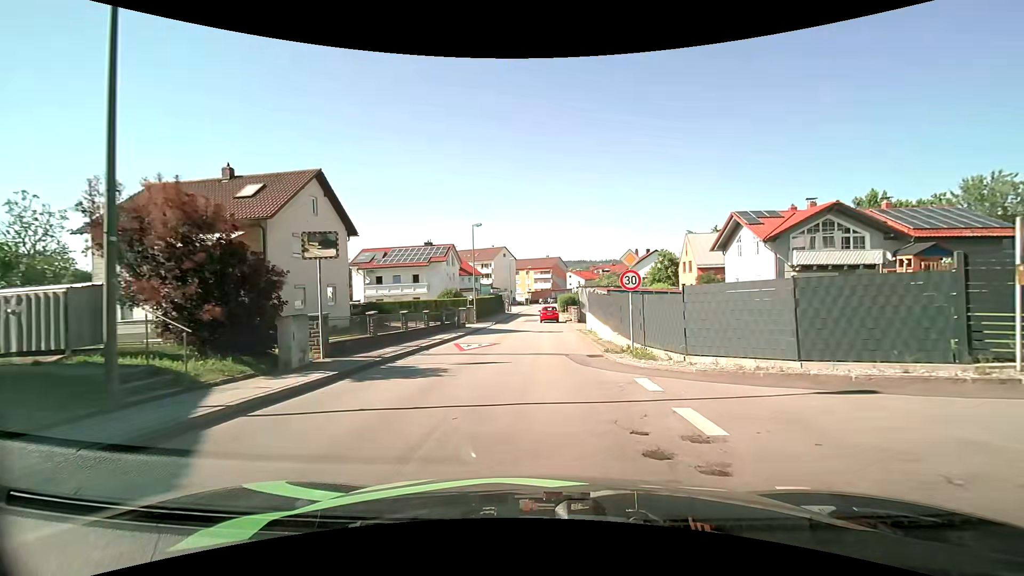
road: unclassified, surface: asphalt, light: Day
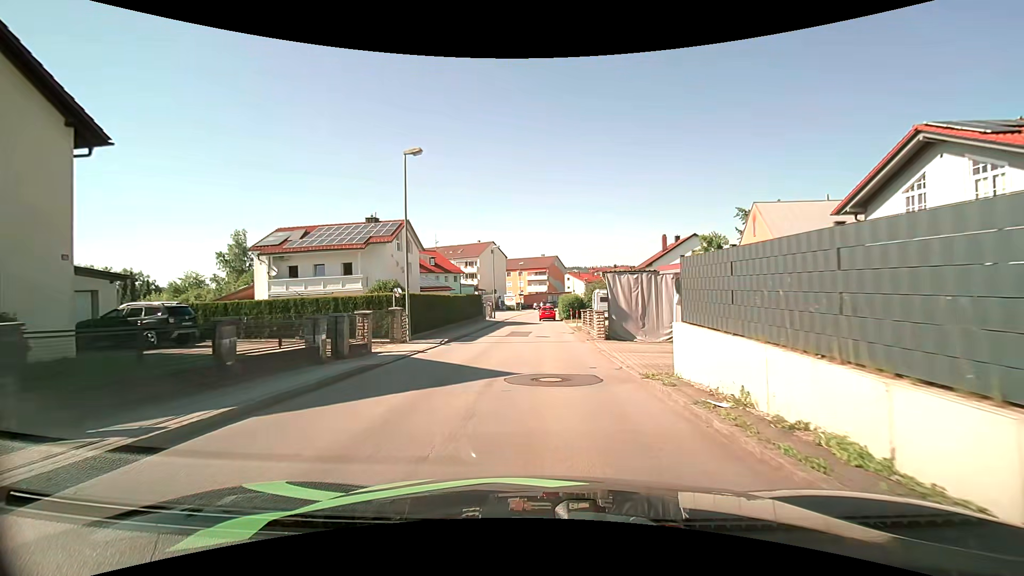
(+0.2, +19.9) m; +1°
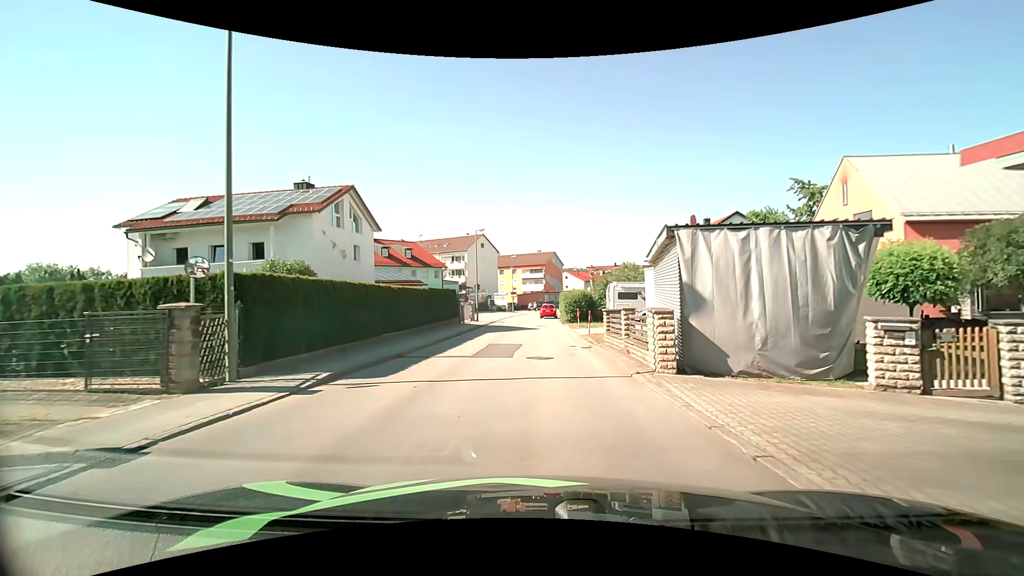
(0.0, +12.1) m; 0°
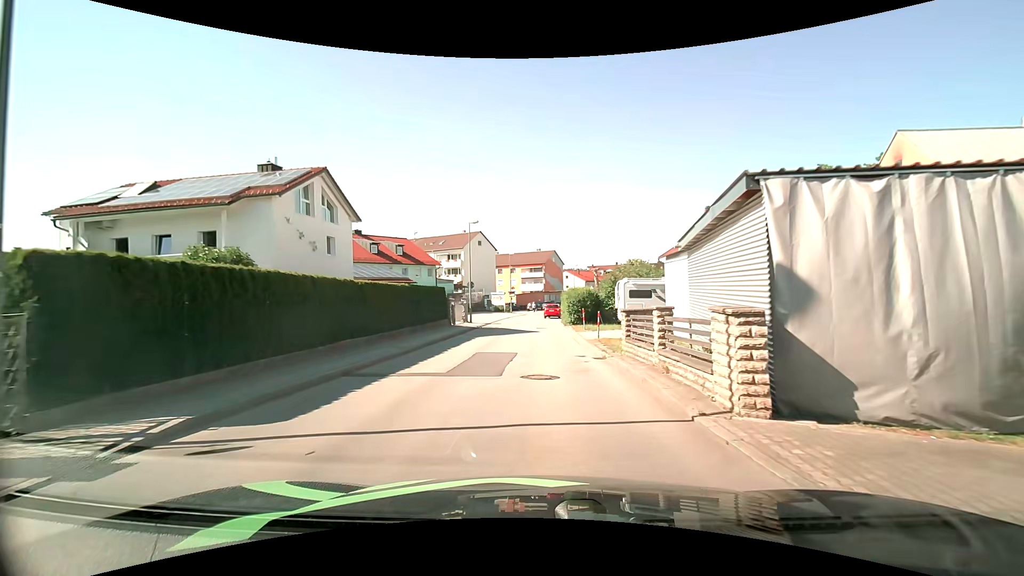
(0.0, +4.1) m; 0°
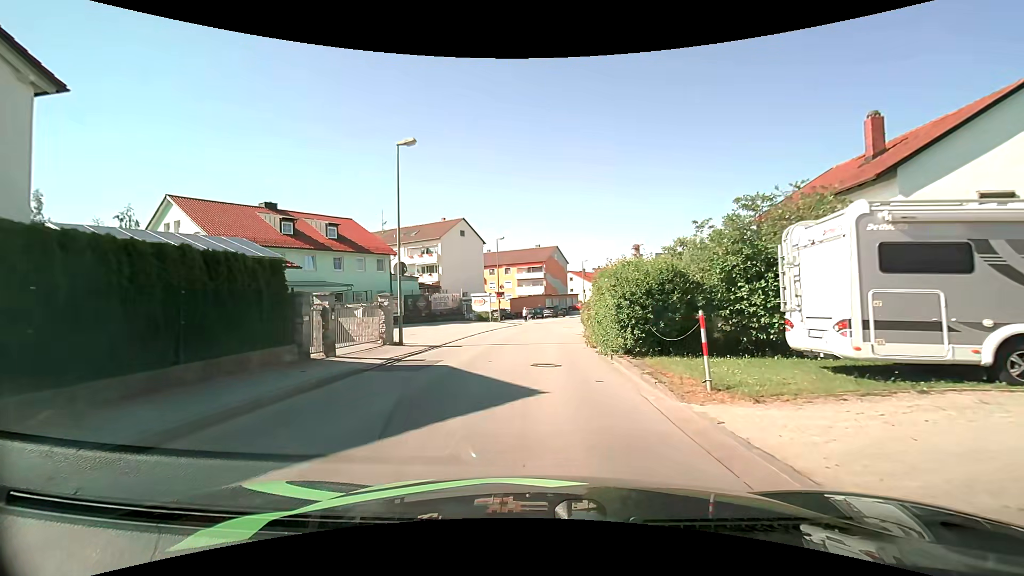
(+0.2, +20.4) m; 0°
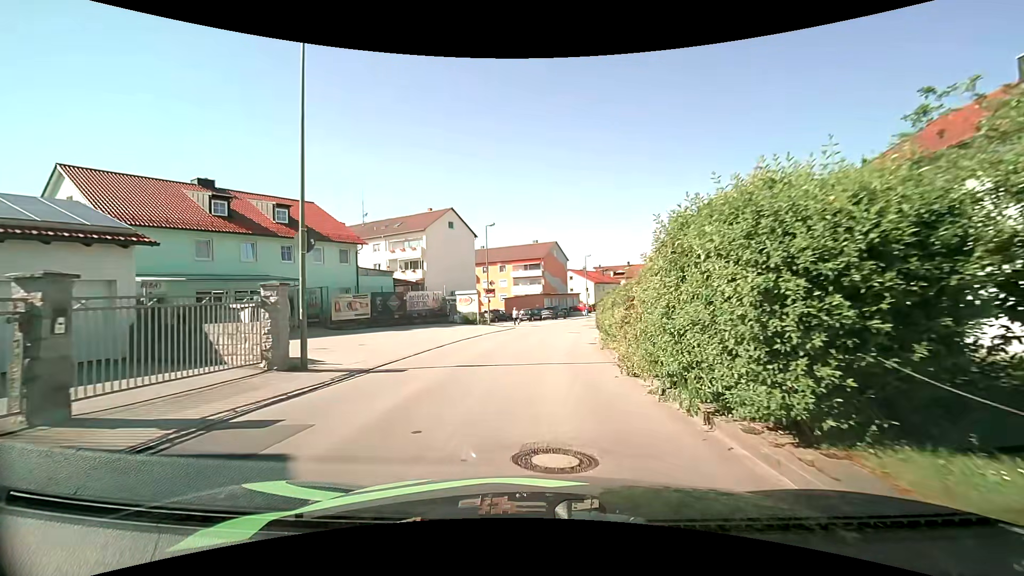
(0.0, +8.0) m; +1°
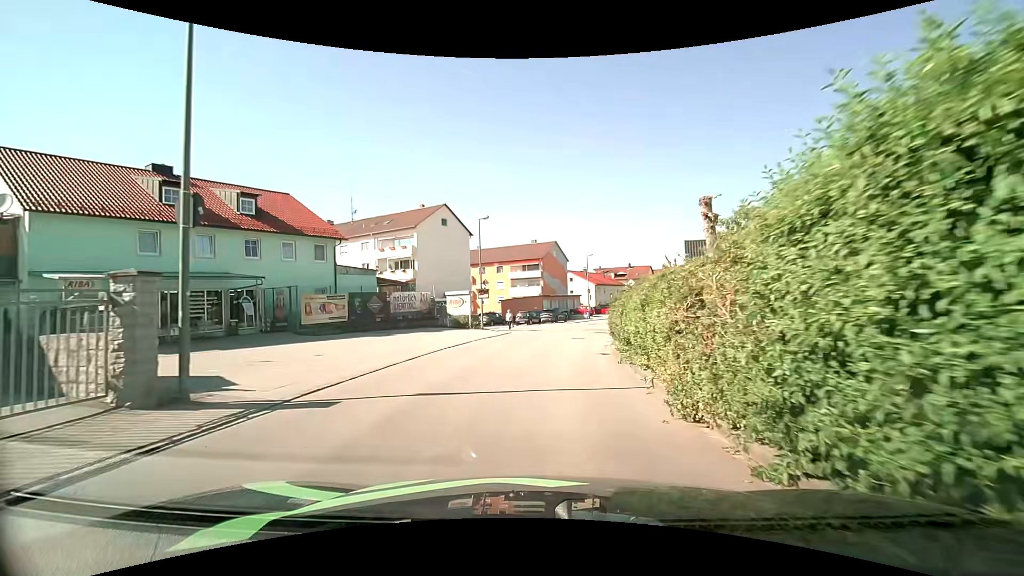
(0.0, +3.9) m; -1°
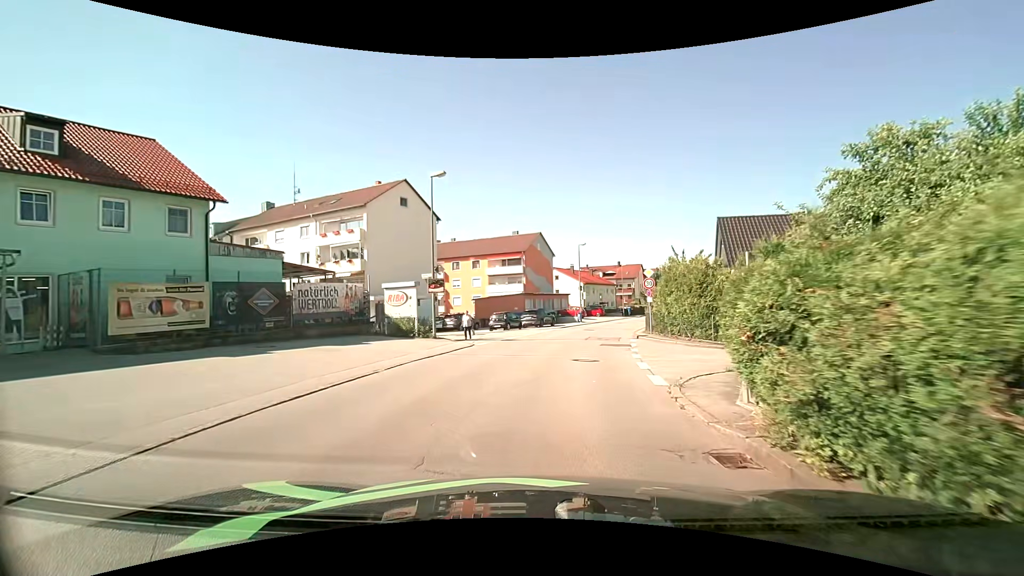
(+0.2, +11.6) m; +2°
(0, +10) (+1, +20) (+3, +30) (+6, +39) (+9, +49) (+12, +59) (+15, +68) (+18, +77) (+21, +87) (+25, +96) m
